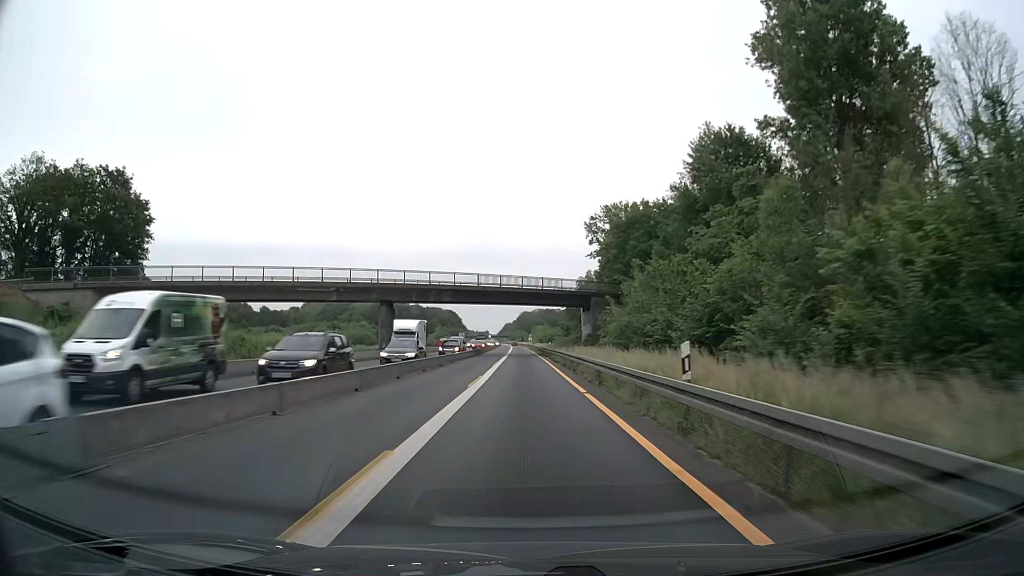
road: motorway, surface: asphalt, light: Day
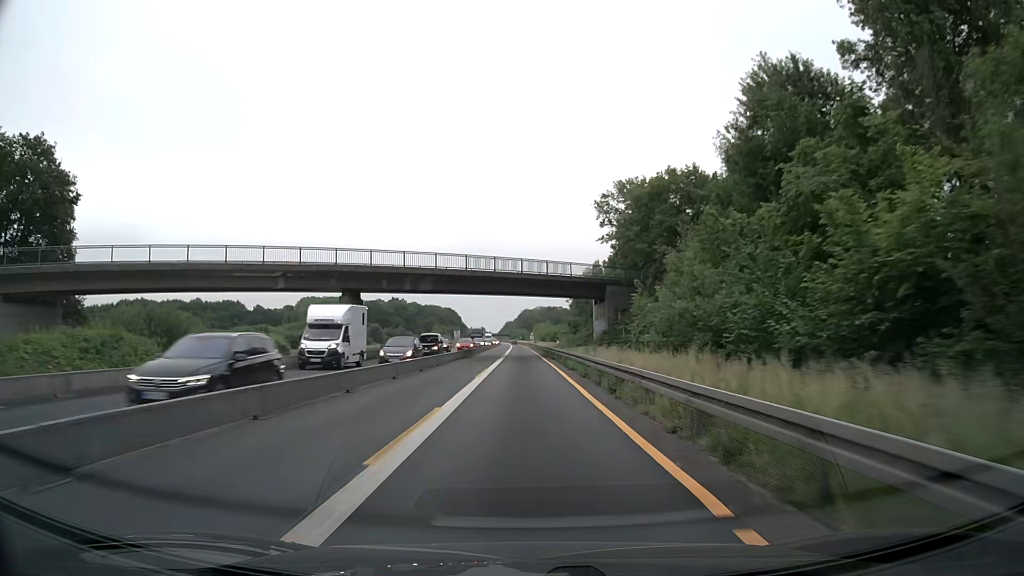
(0.0, +12.9) m; 0°
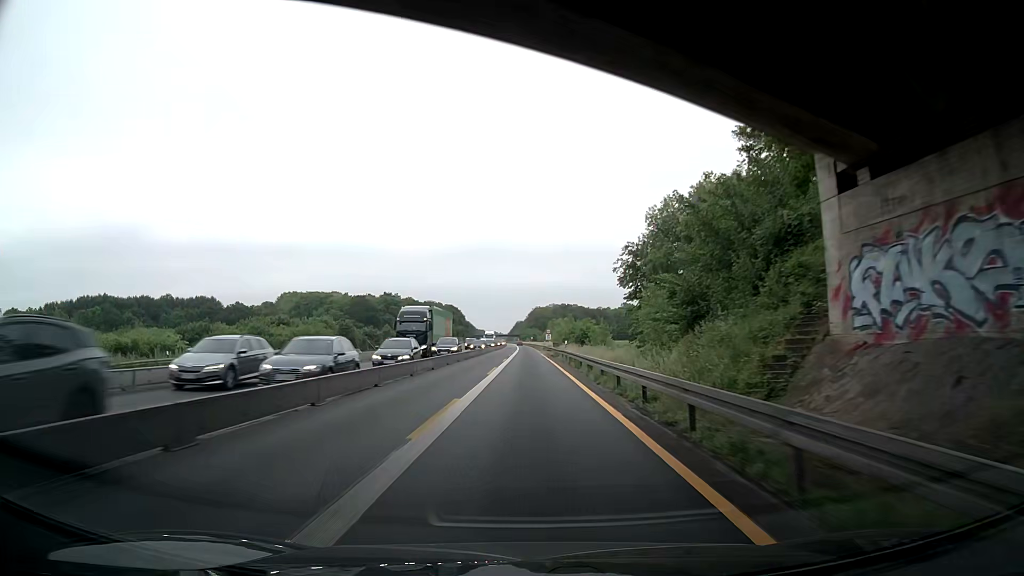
(-0.5, +51.6) m; +1°
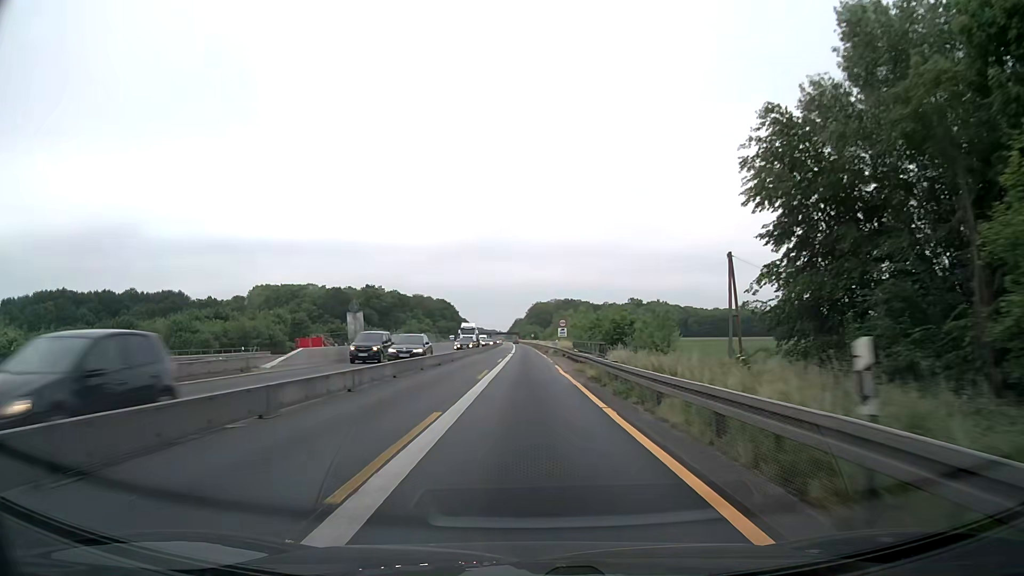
(-1.1, +38.7) m; -2°
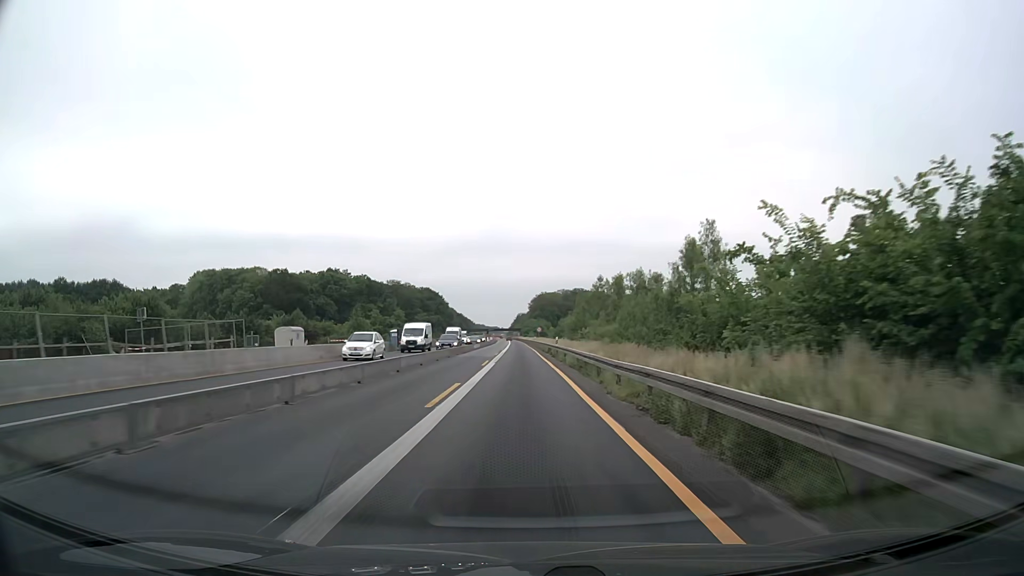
(0.0, +64.5) m; 0°
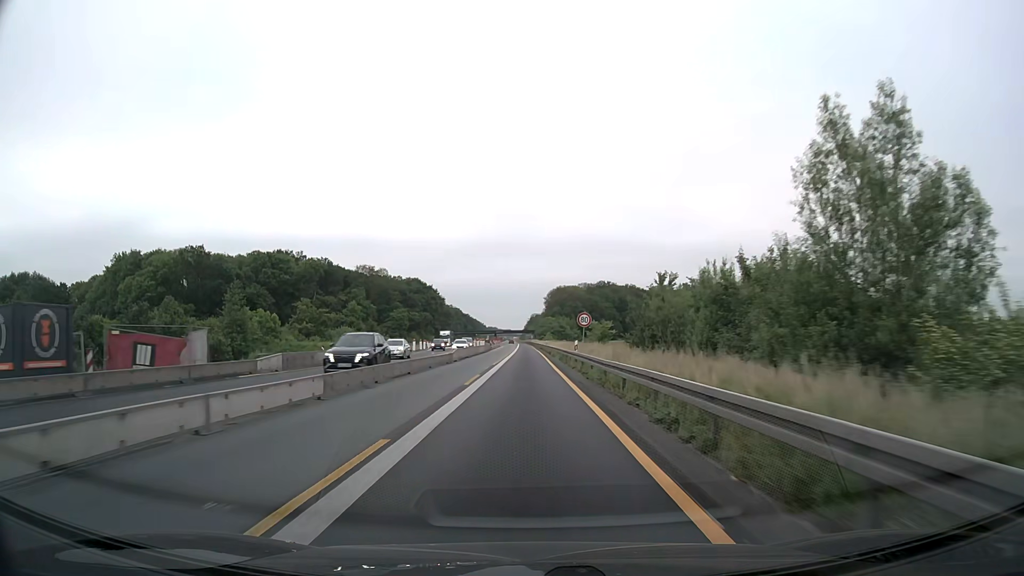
(-0.6, +64.4) m; -1°
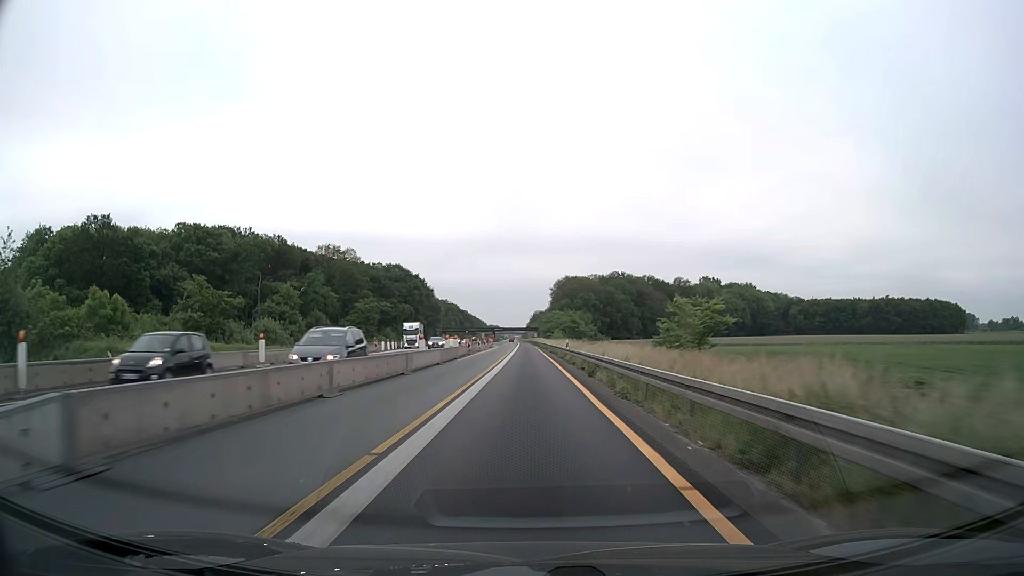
(-0.1, +38.6) m; 0°
(0, +10) (0, +20) (0, +30) (0, +40) (0, +50) (0, +60) (0, +70) (-1, +80) (-1, +90) (-1, +100) m
